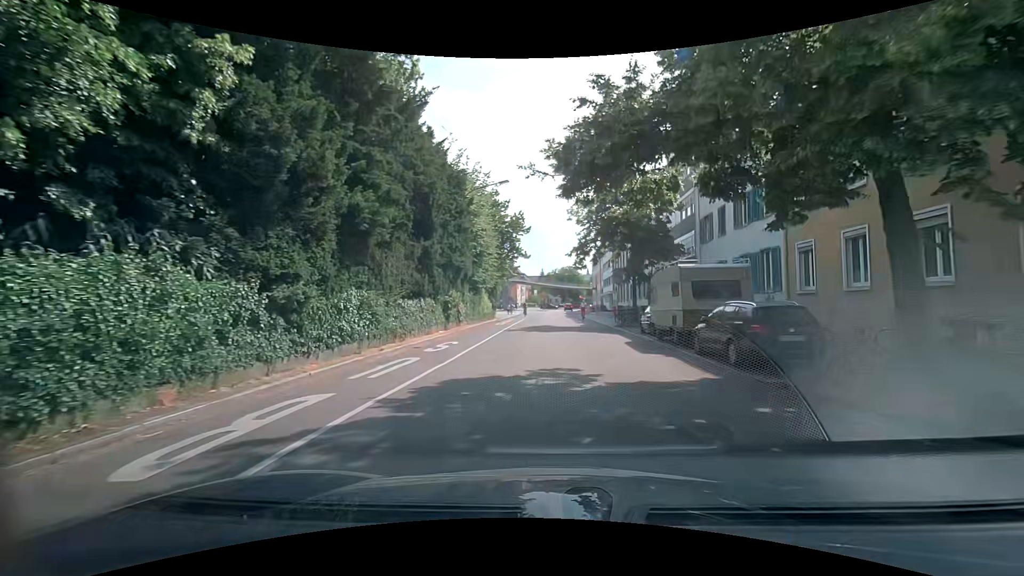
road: unclassified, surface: asphalt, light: Day
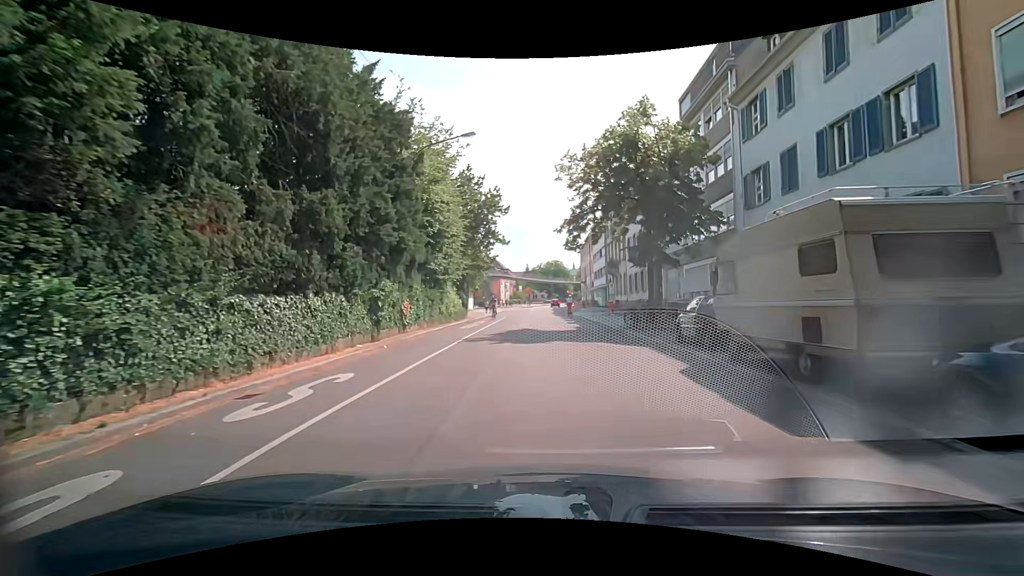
(+0.5, +9.4) m; +5°
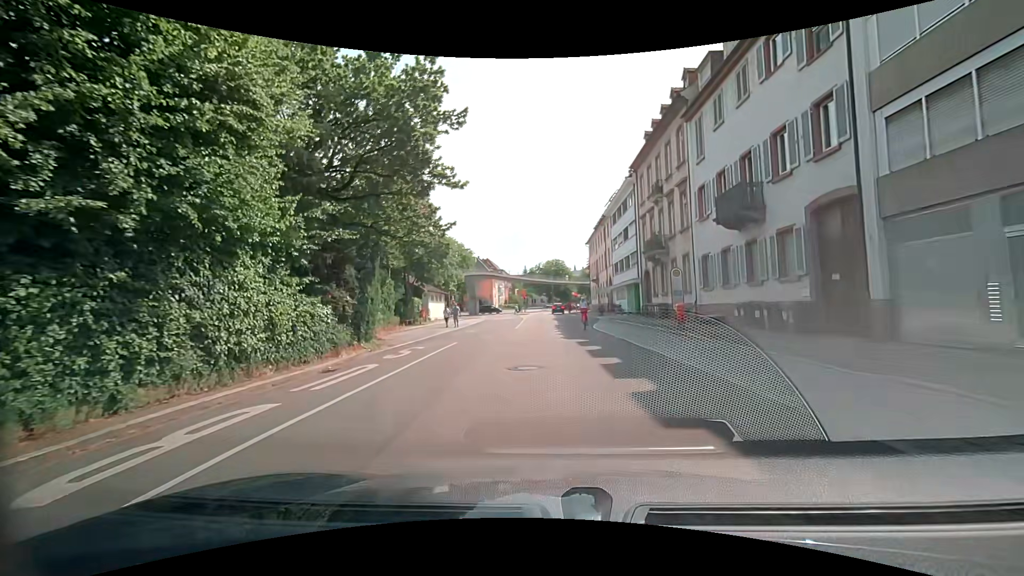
(-1.0, +23.1) m; -3°
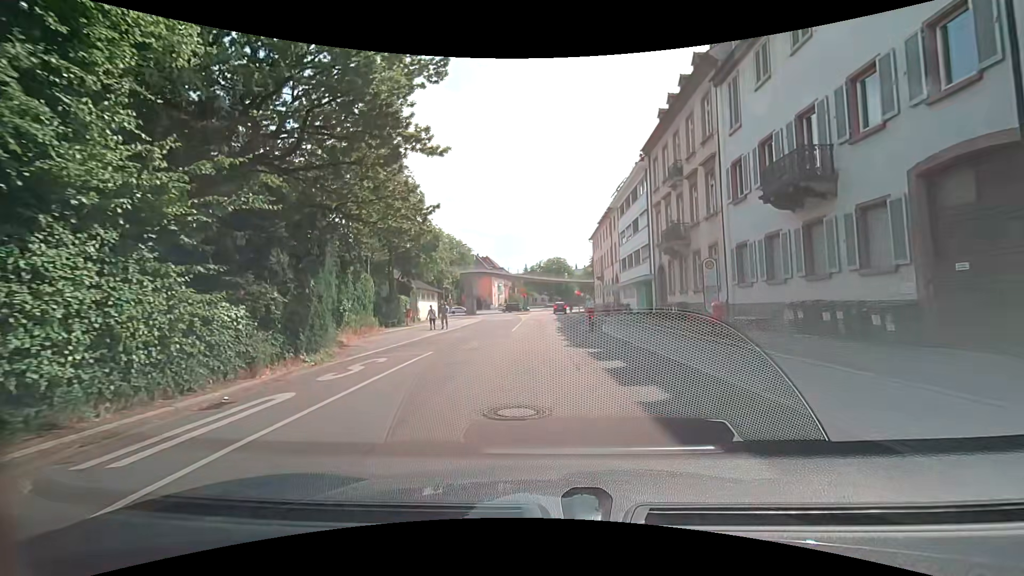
(0.0, +4.5) m; 0°
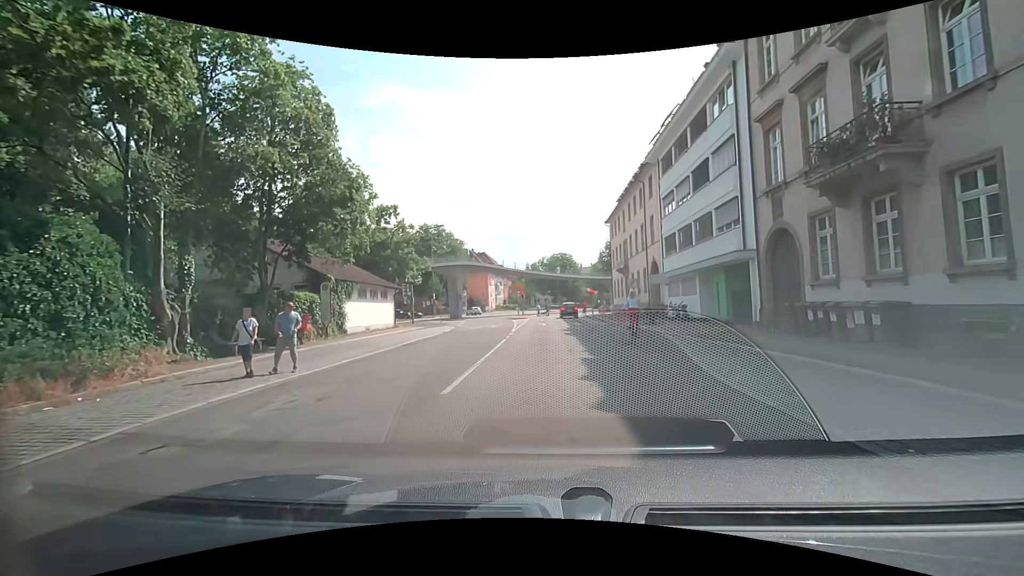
(-0.1, +17.2) m; -1°
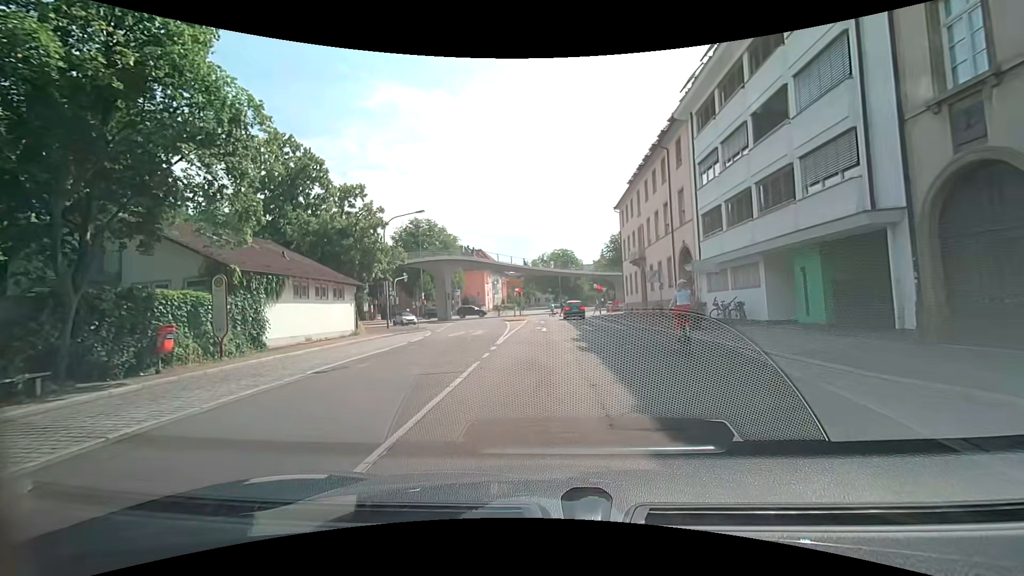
(+0.1, +8.0) m; 0°
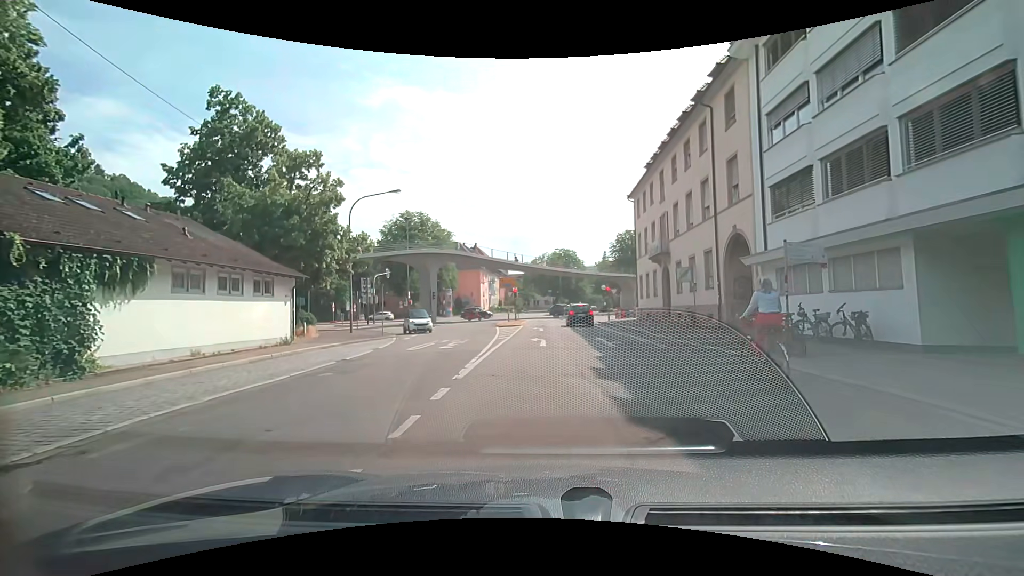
(0.0, +7.6) m; +1°
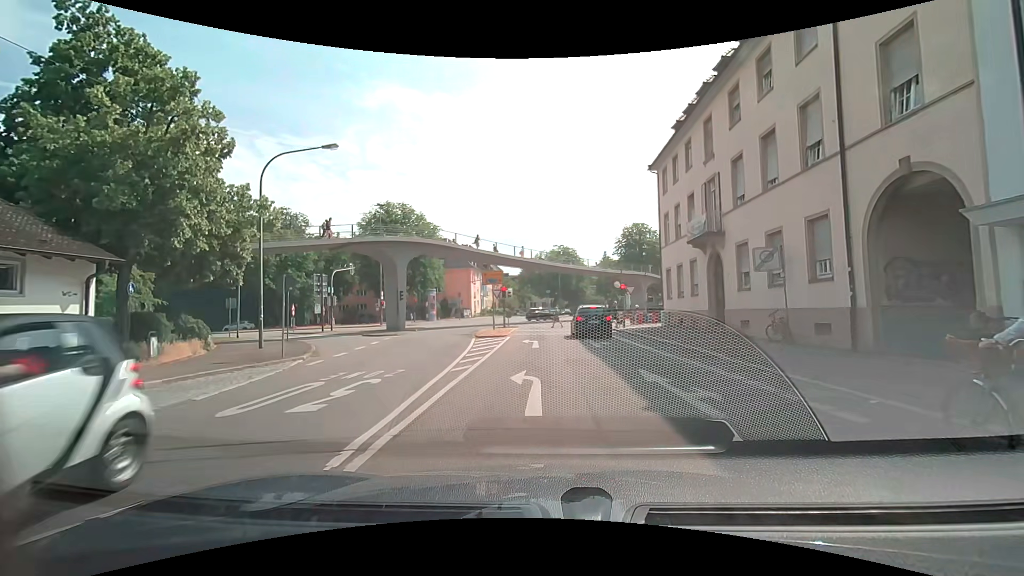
(-0.1, +10.3) m; 0°
